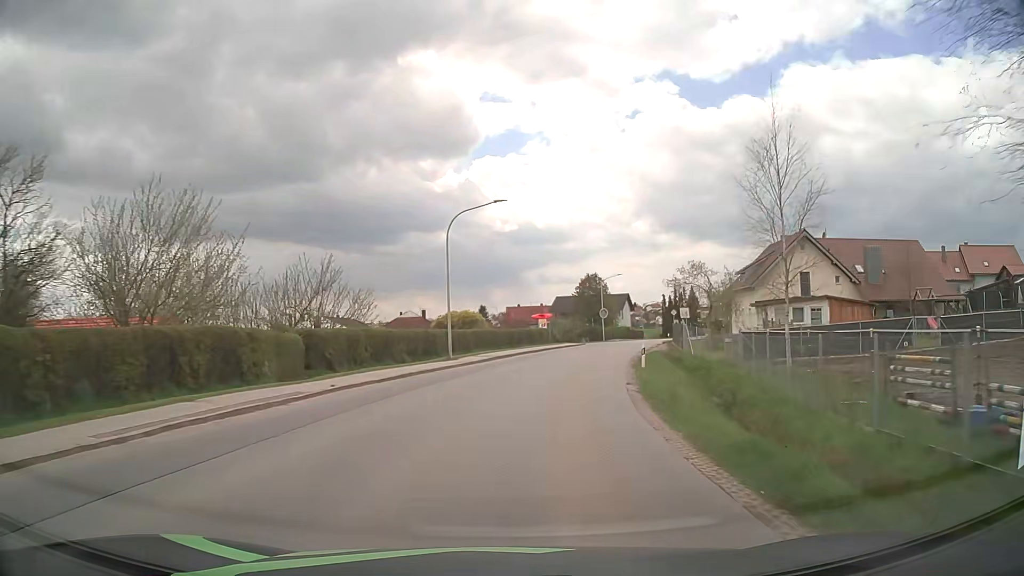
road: tertiary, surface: asphalt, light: Day
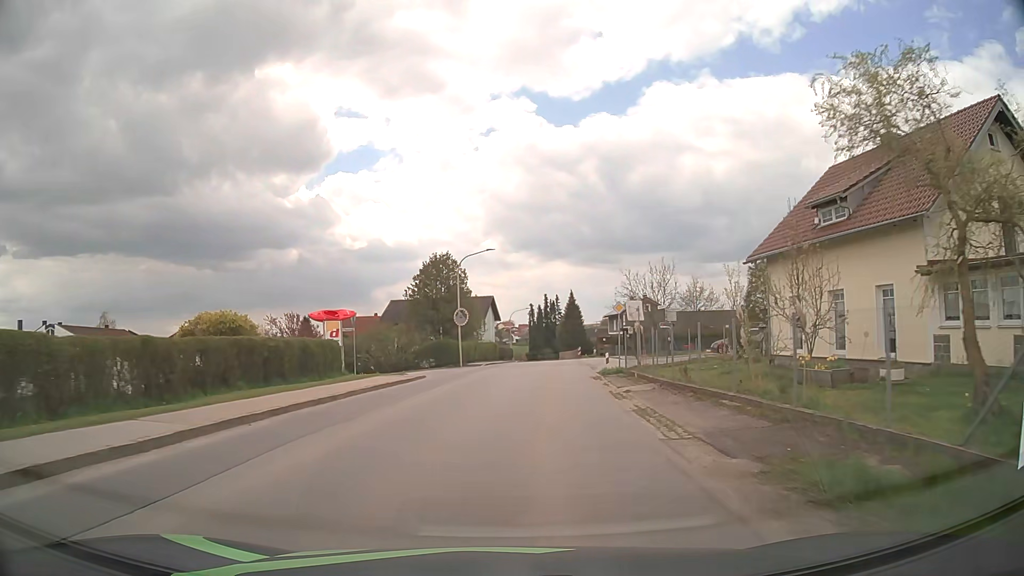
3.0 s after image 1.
(+4.2, +34.9) m; +13°
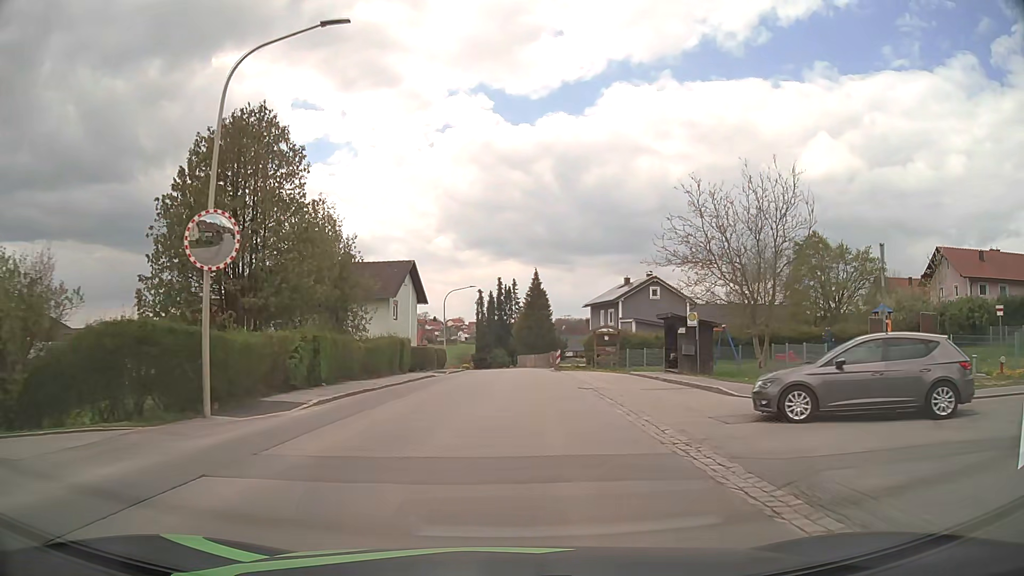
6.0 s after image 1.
(+1.7, +33.7) m; +4°
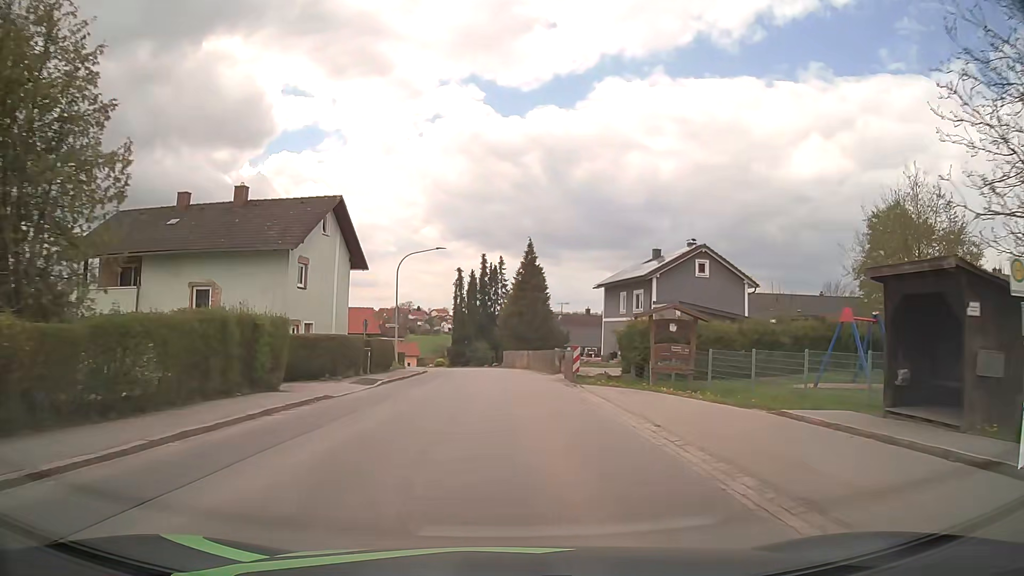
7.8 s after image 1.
(+0.1, +19.7) m; +1°
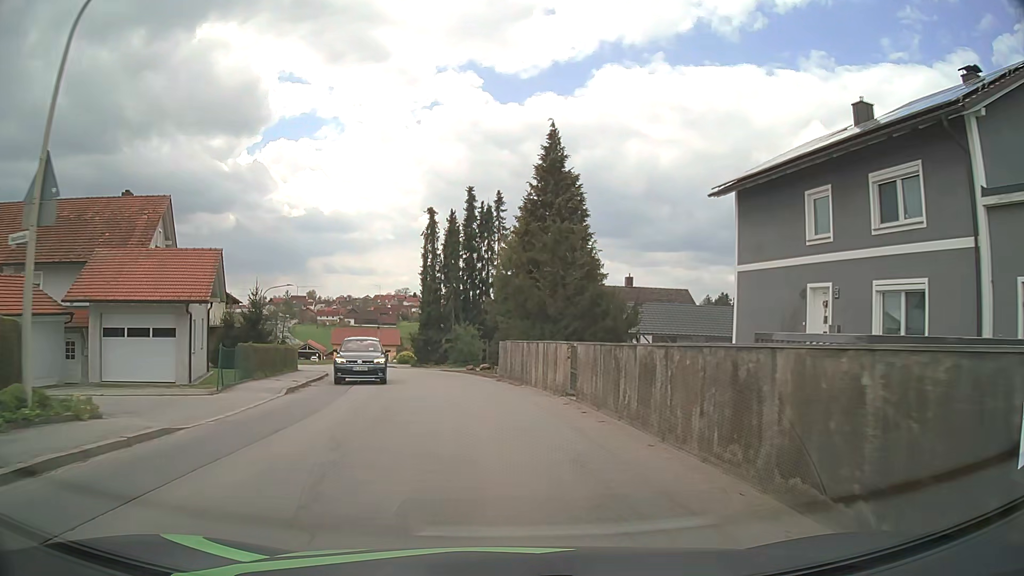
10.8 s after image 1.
(+0.1, +32.5) m; 0°
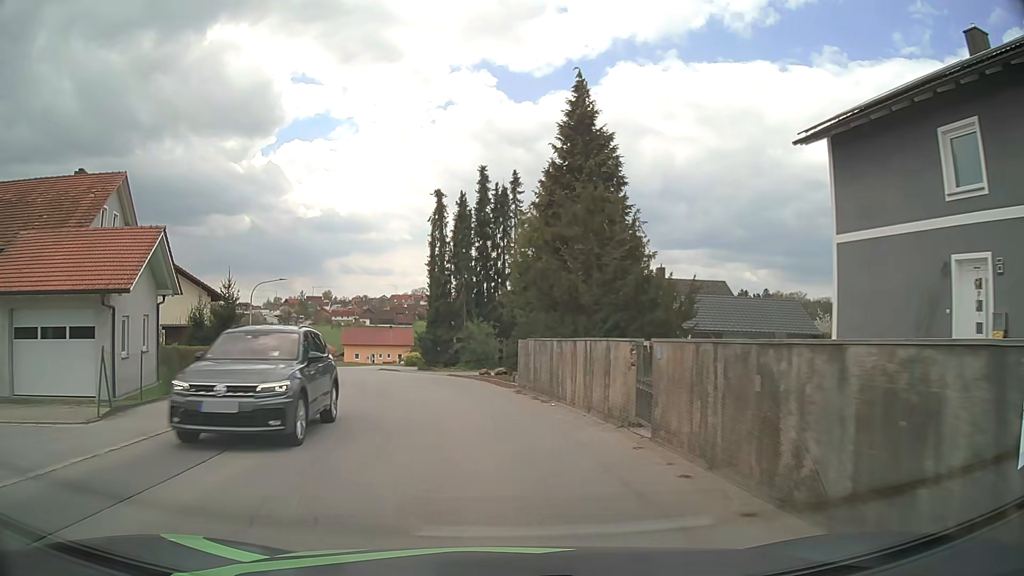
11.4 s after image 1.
(-0.1, +6.4) m; -1°
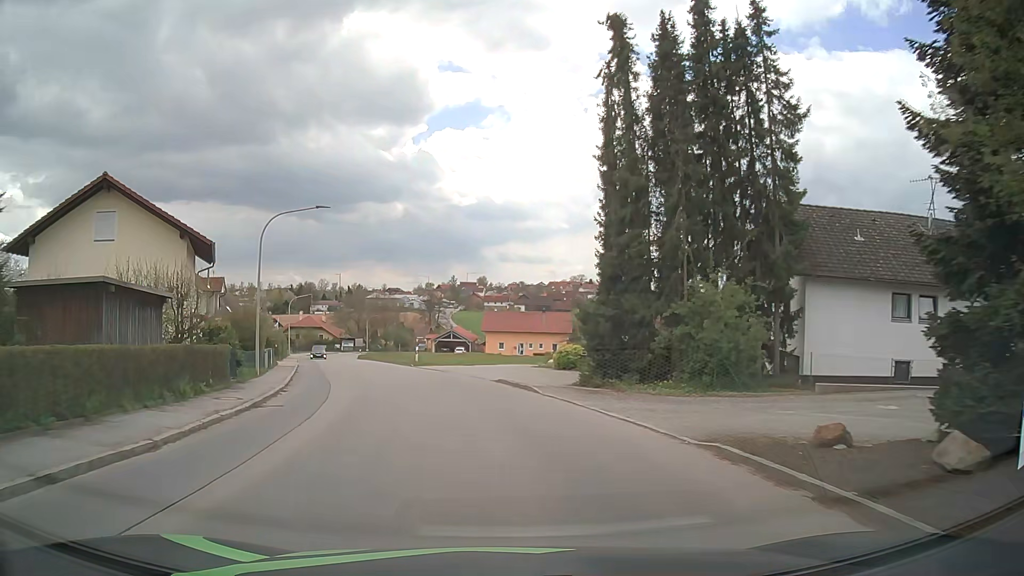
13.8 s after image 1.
(-3.2, +25.6) m; -14°
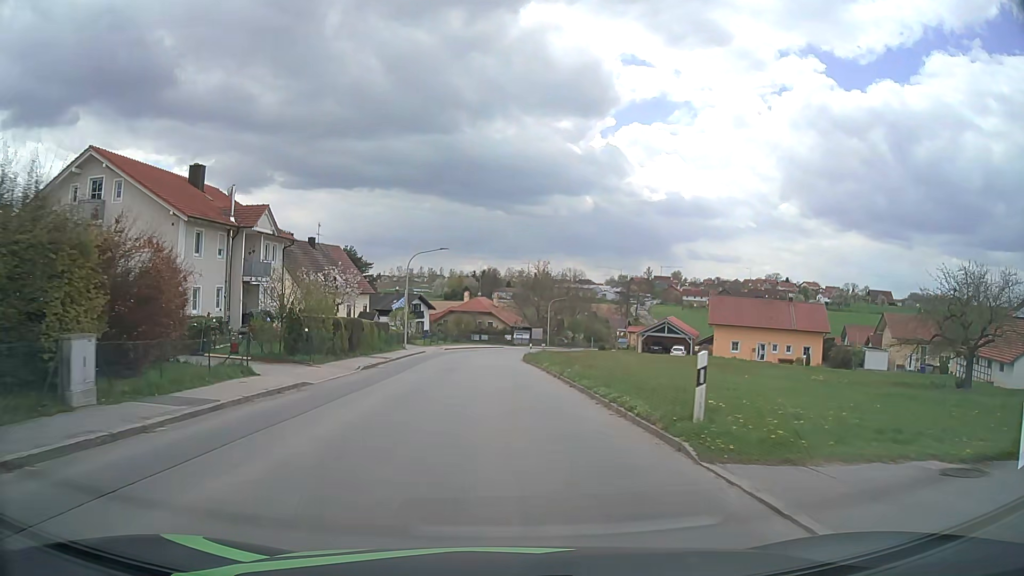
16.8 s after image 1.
(-5.2, +33.1) m; -16°
(0, +10) (-1, +20) (-1, +30) (-1, +40) (-1, +50) (0, +60) (+2, +70) (+4, +79) (+8, +89) (+12, +98) m
